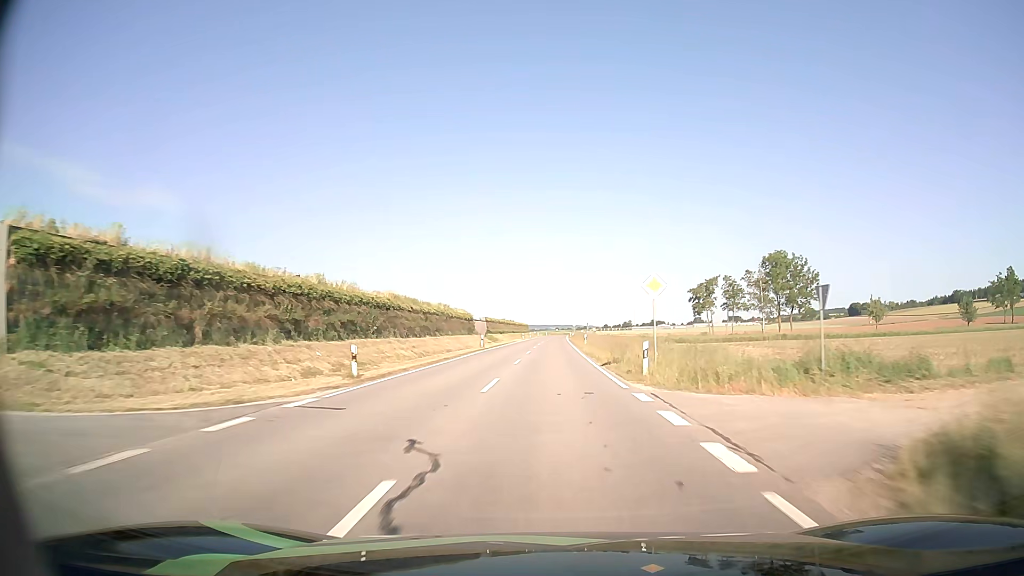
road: tertiary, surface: asphalt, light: Day
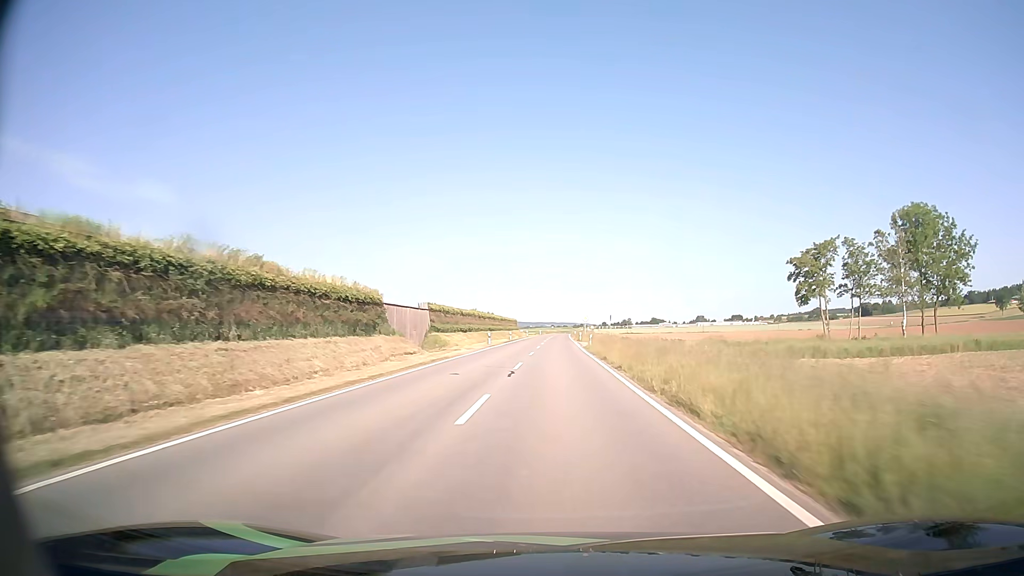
(+0.2, +54.7) m; 0°
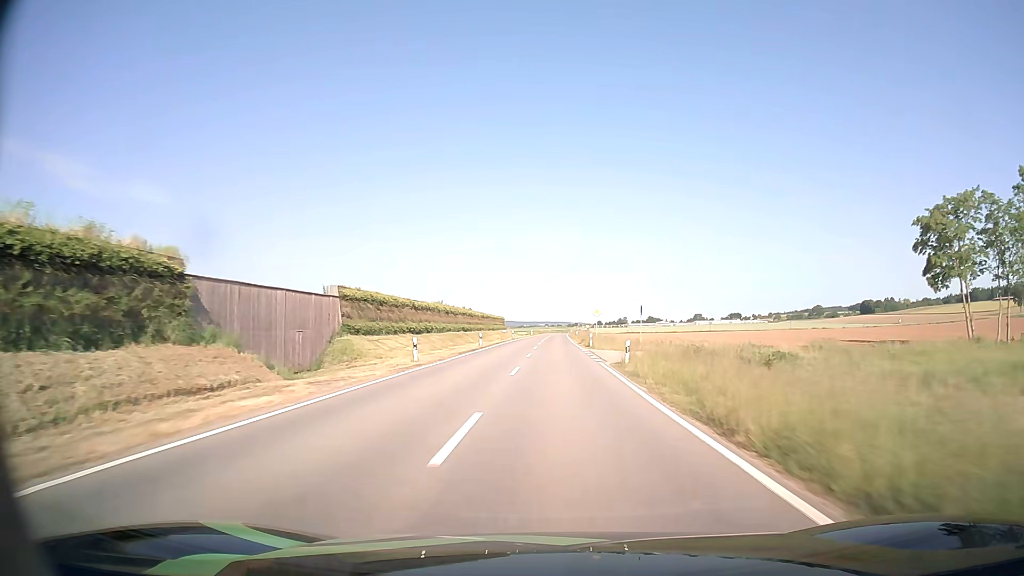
(+0.2, +27.7) m; +1°
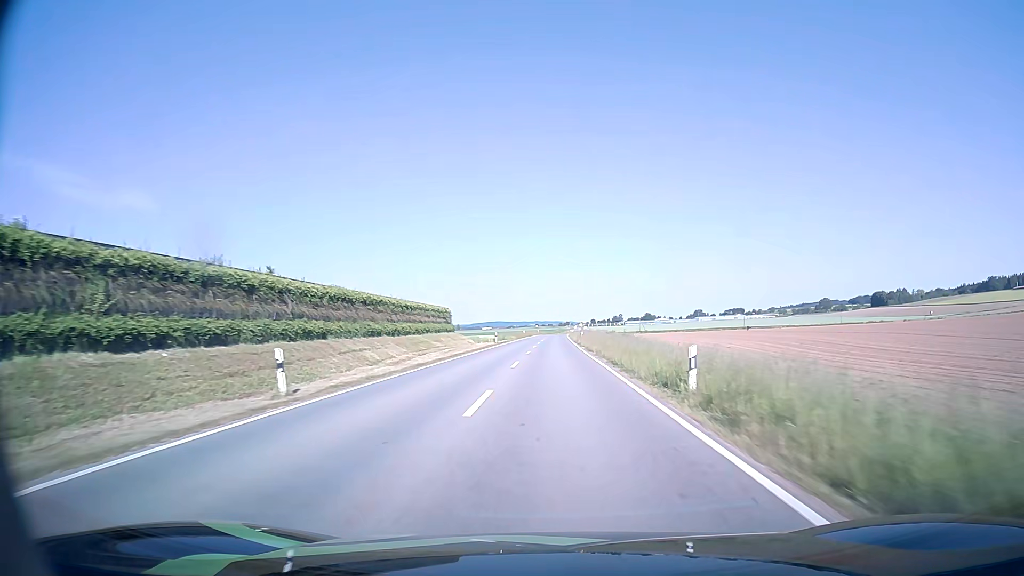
(+0.6, +71.4) m; +1°
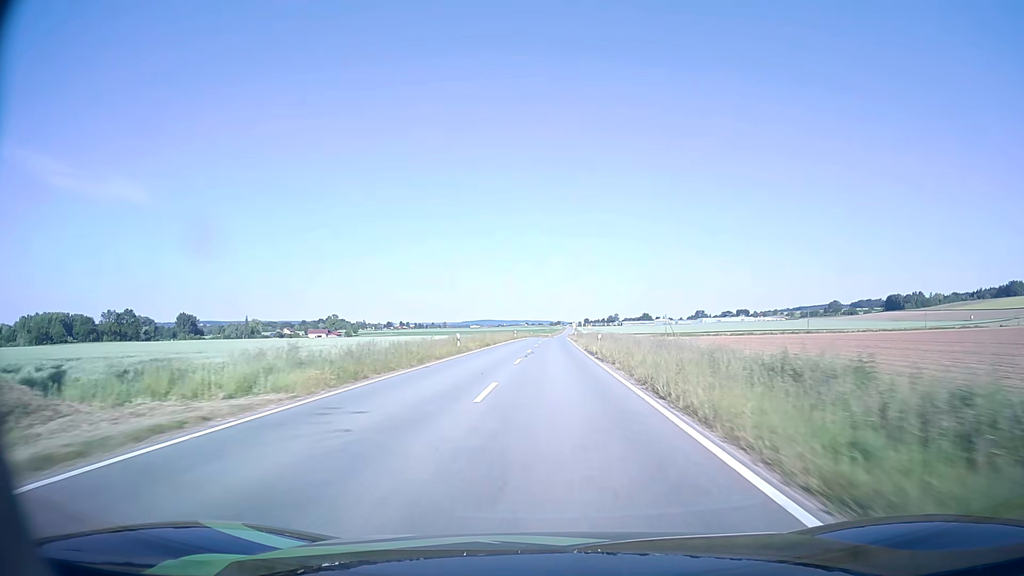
(+0.4, +72.4) m; +1°
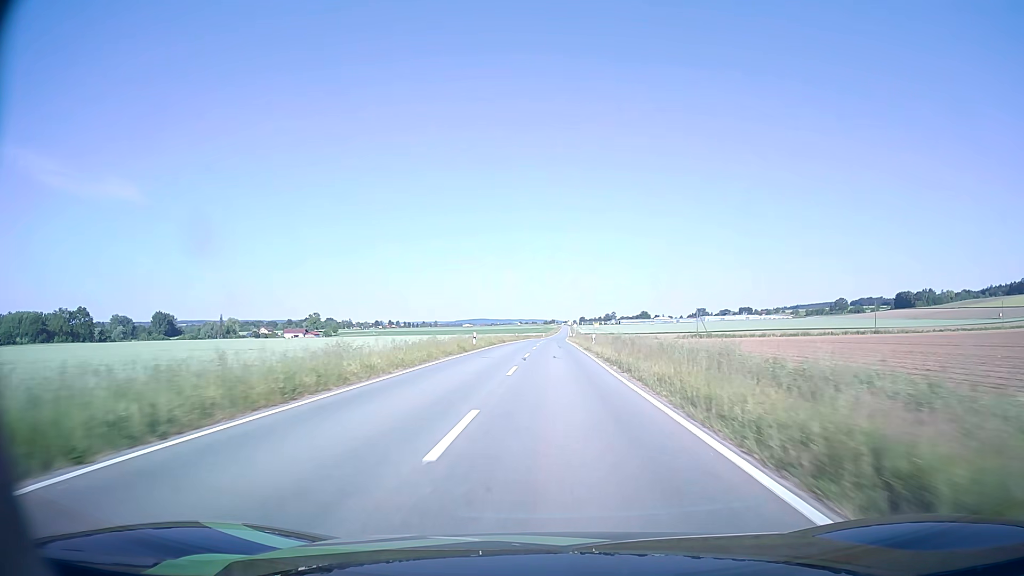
(+0.1, +43.3) m; 0°
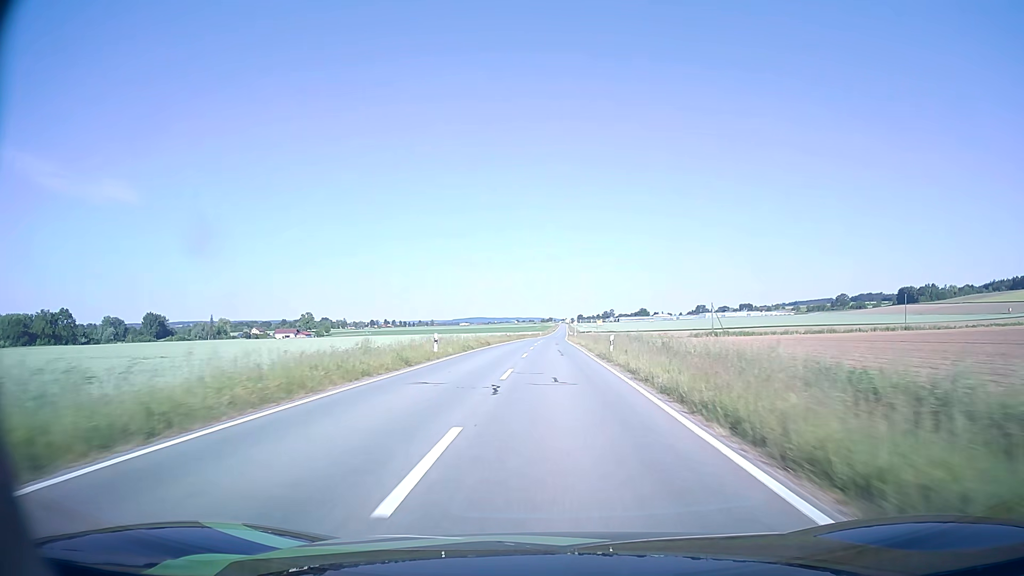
(0.0, +14.4) m; 0°
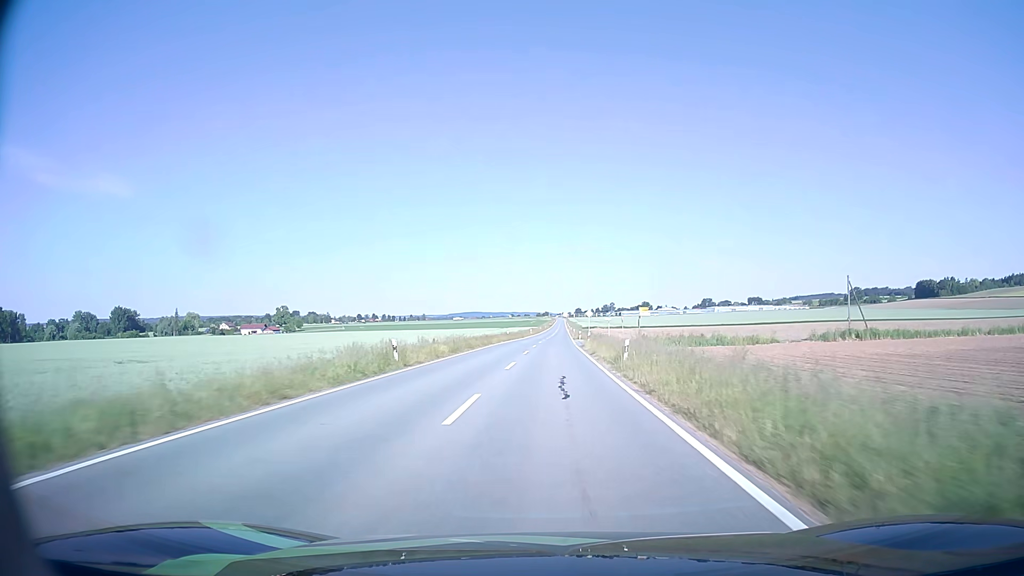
(+0.3, +57.2) m; 0°
(0, +10) (0, +20) (0, +30) (0, +40) (0, +50) (0, +60) (0, +70) (+1, +80) (+1, +90) (+1, +100) m
